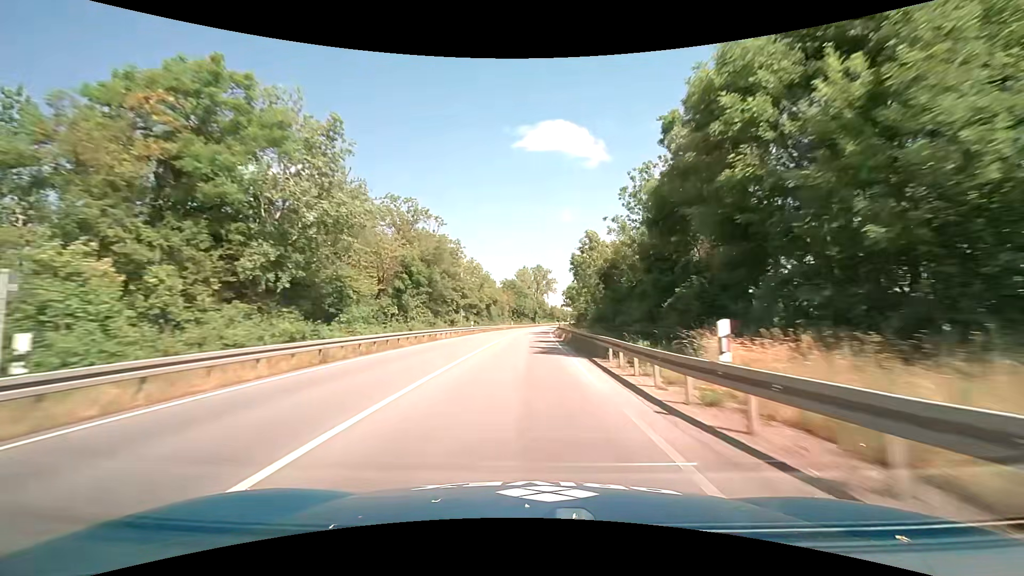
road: primary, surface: asphalt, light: Day
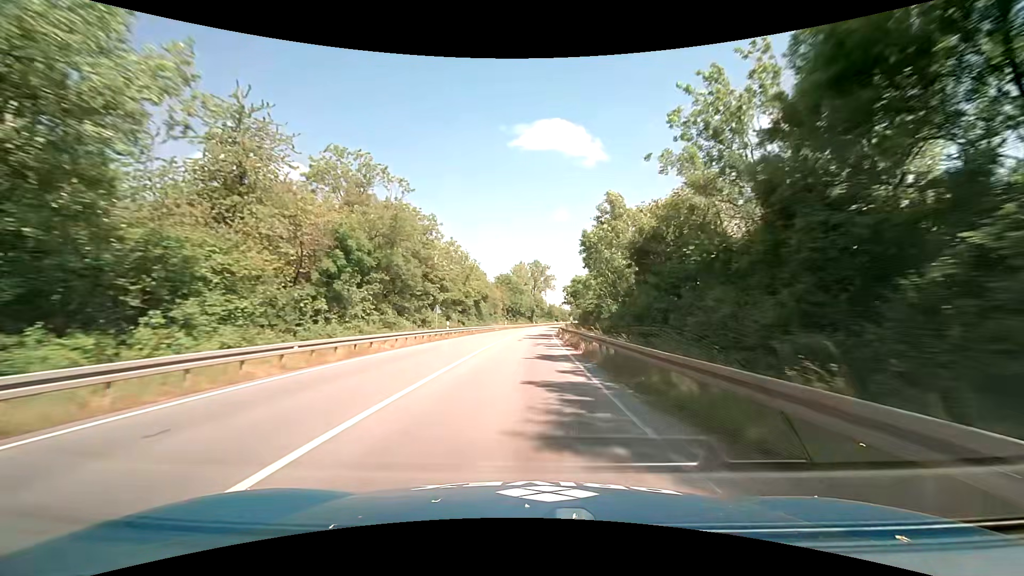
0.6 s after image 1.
(0.0, +14.8) m; 0°
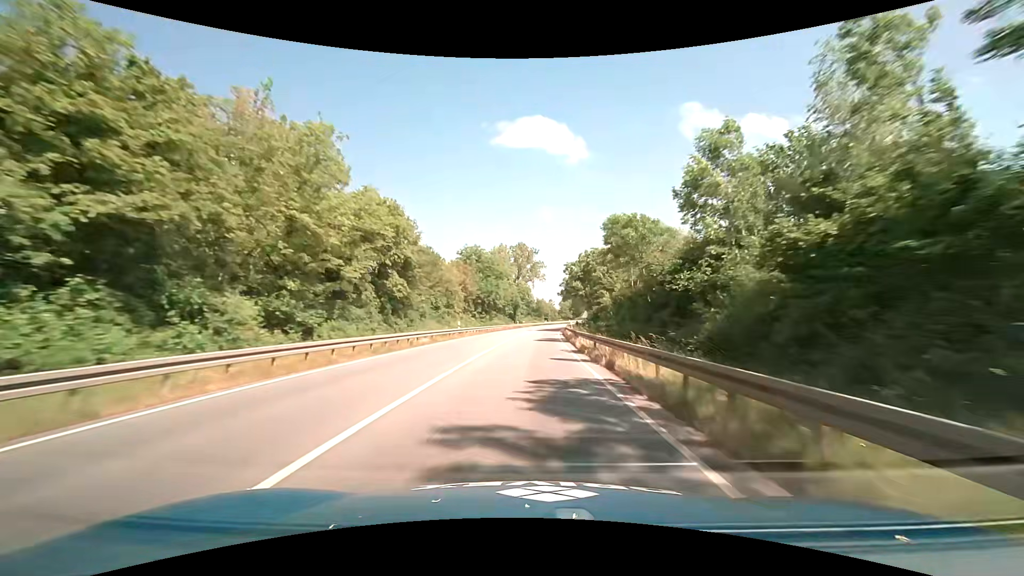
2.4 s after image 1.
(+0.6, +45.0) m; +2°
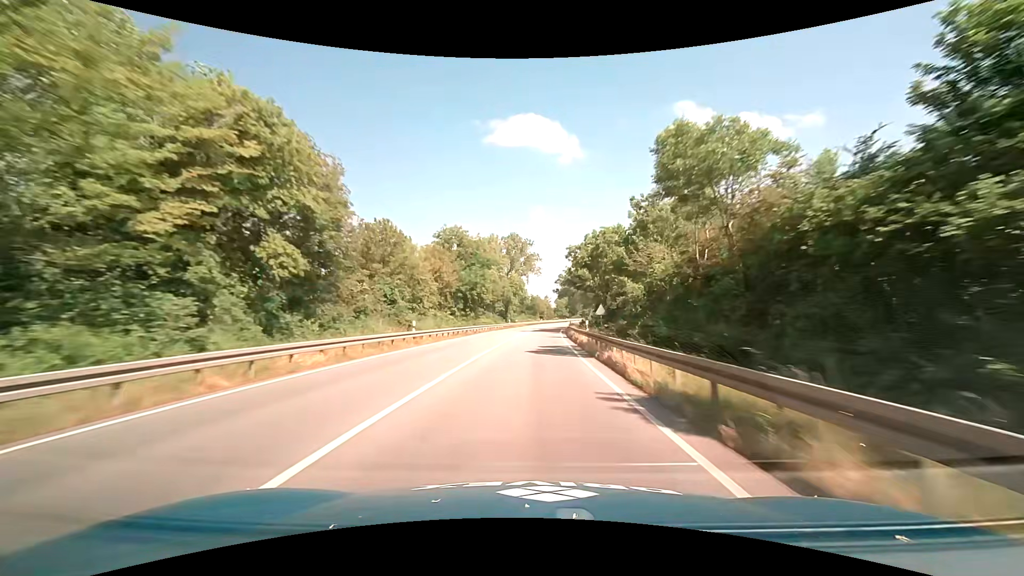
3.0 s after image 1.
(+0.1, +15.2) m; +1°
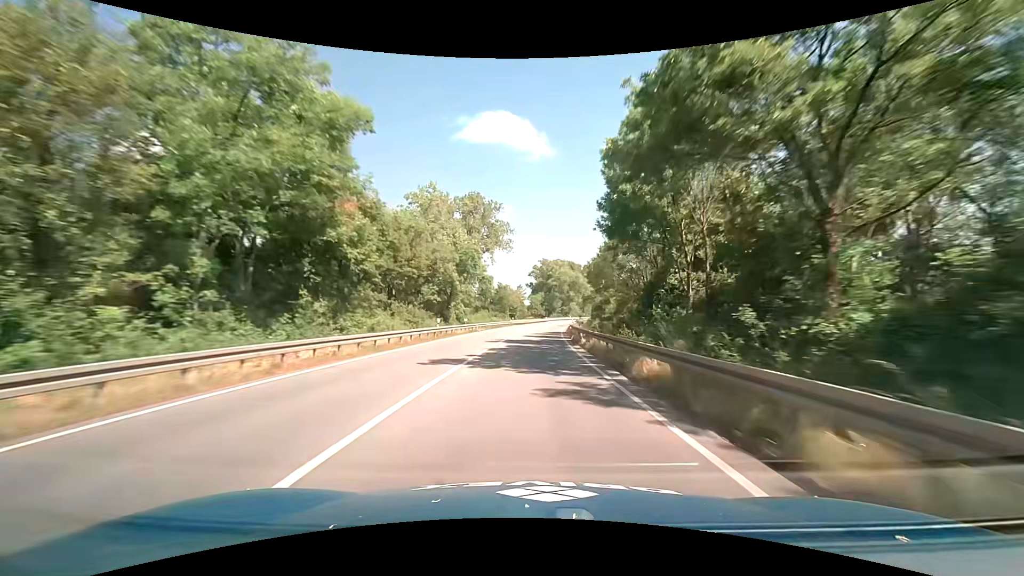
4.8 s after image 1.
(+1.1, +46.1) m; +3°
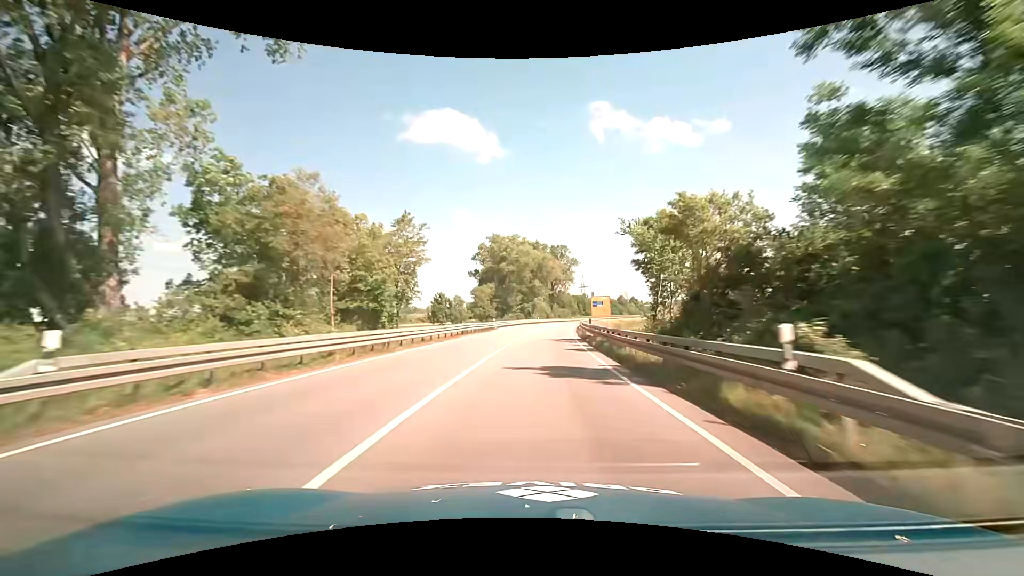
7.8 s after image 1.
(+3.6, +76.9) m; +5°
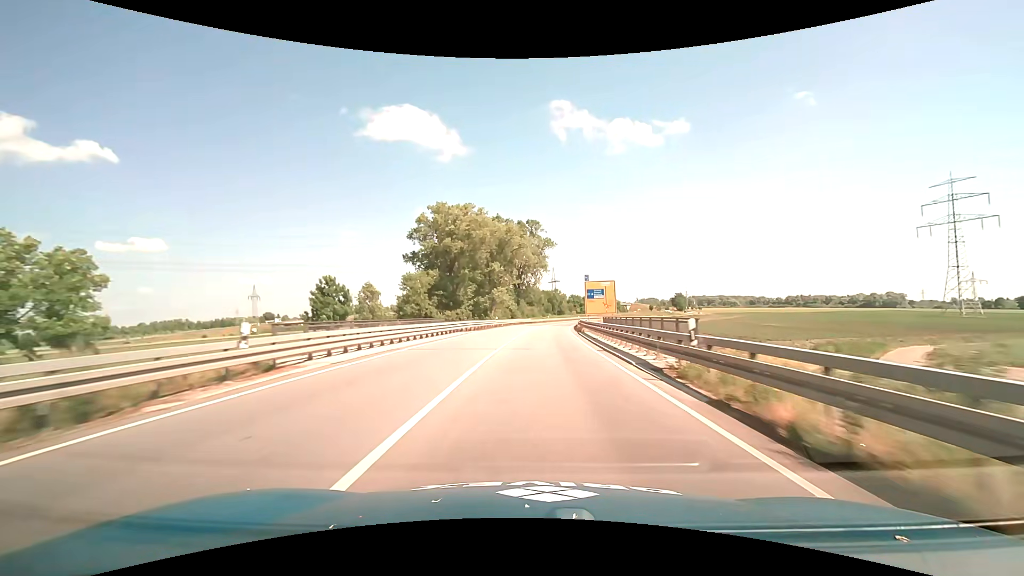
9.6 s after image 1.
(+1.6, +45.3) m; +4°
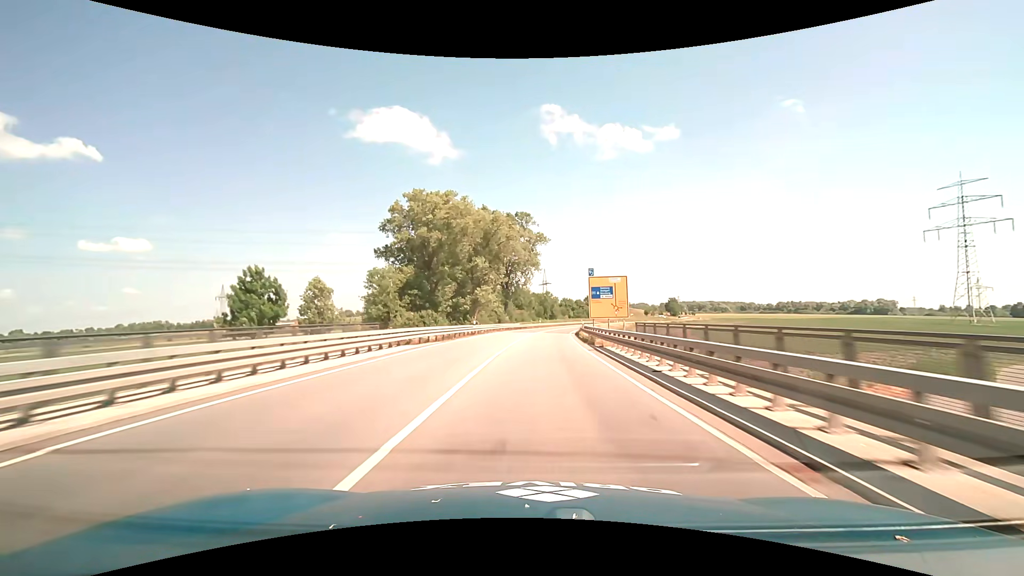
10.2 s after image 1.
(+0.2, +14.9) m; +1°
(0, +10) (0, +20) (+1, +30) (+1, +40) (+2, +50) (+2, +60) (+3, +70) (+5, +80) (+7, +90) (+9, +99) m
